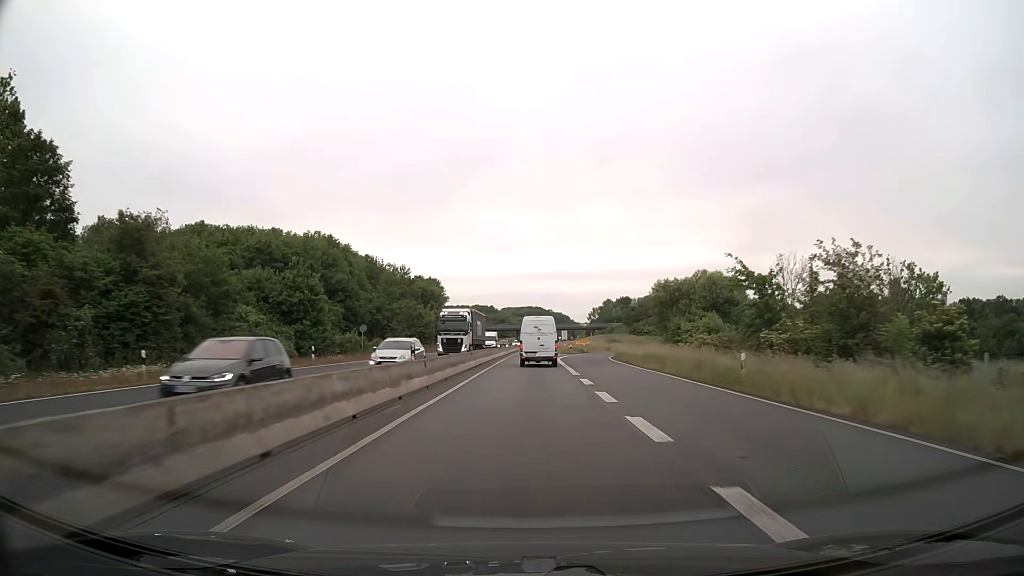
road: trunk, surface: asphalt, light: Day
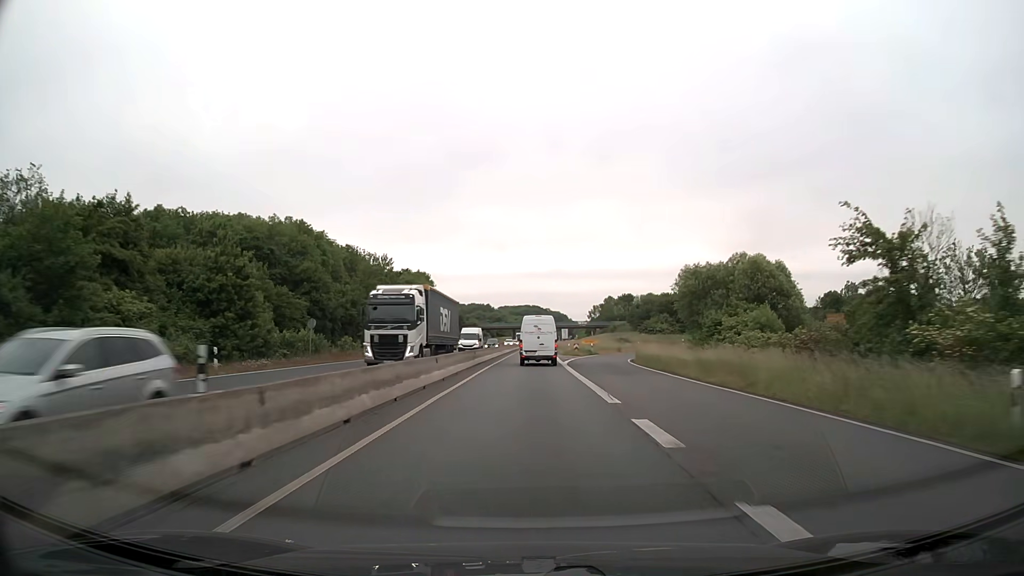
(0.0, +12.8) m; 0°
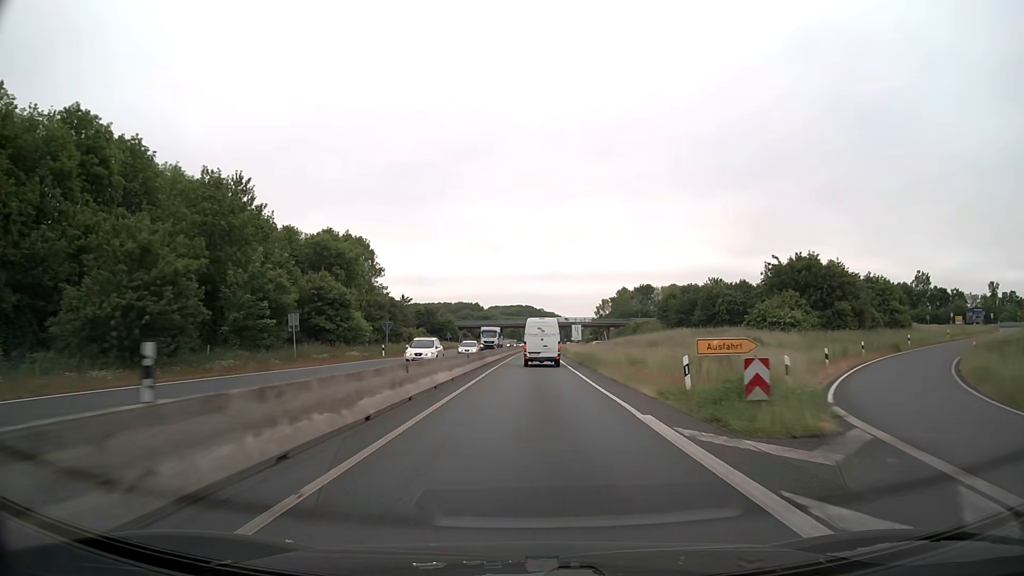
(+0.2, +51.9) m; +1°
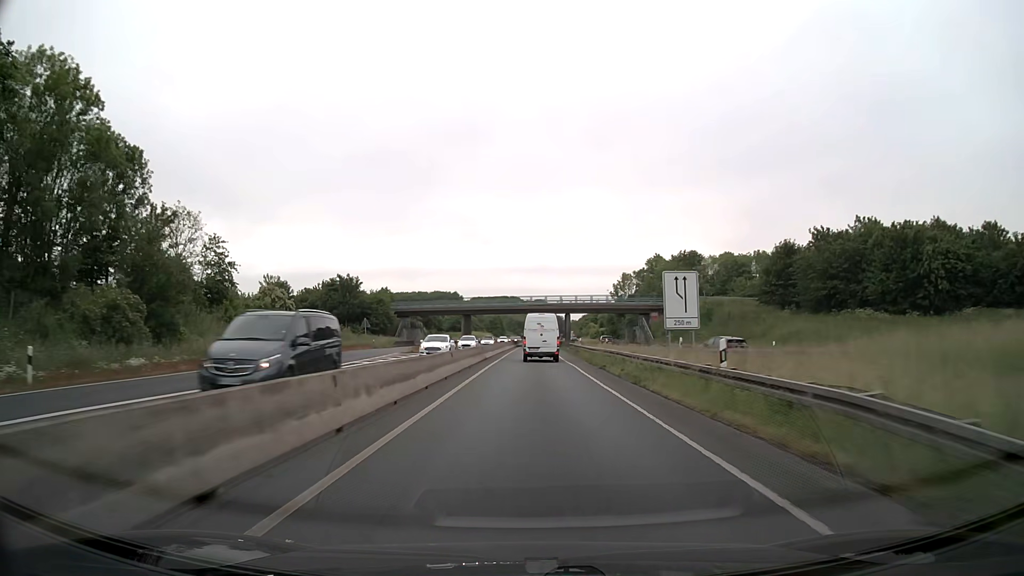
(+0.5, +66.7) m; +1°
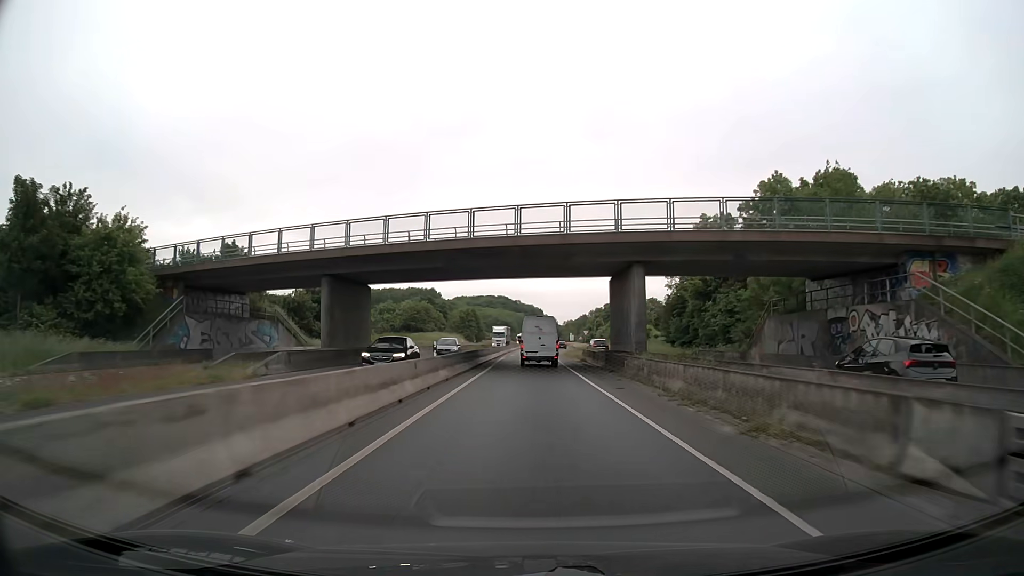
(+0.3, +67.6) m; +1°
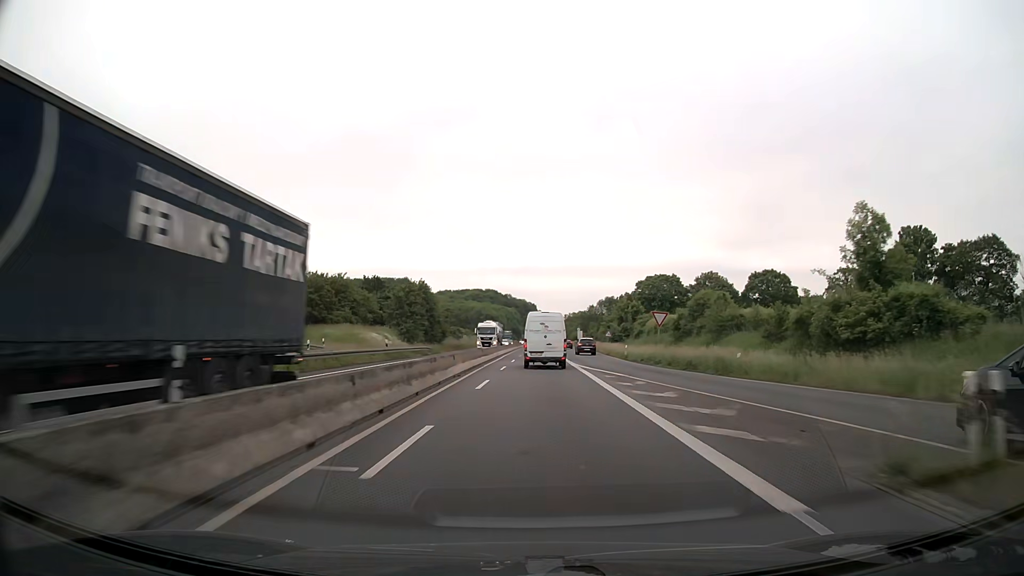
(0.0, +66.3) m; 0°
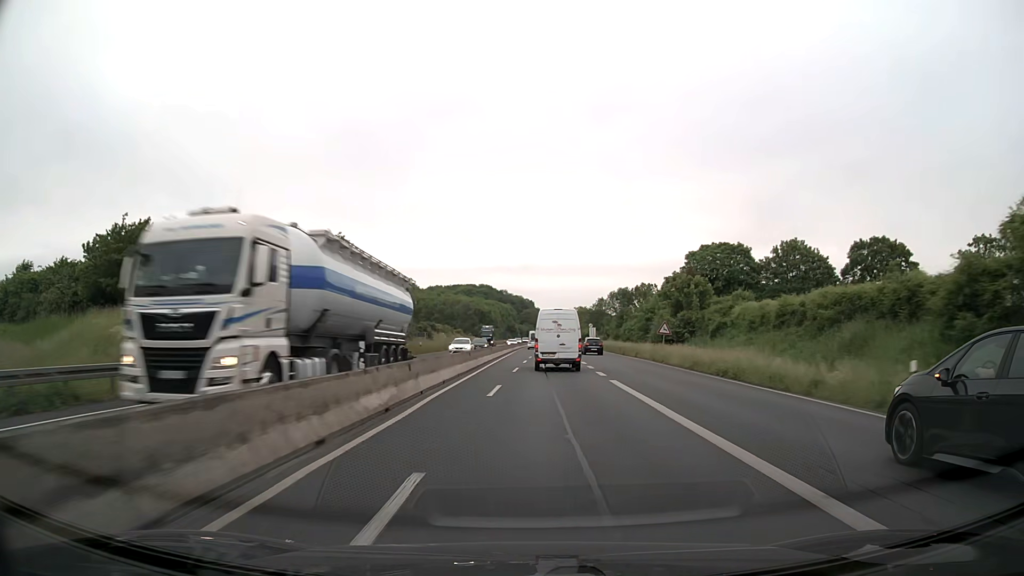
(+0.2, +40.3) m; 0°
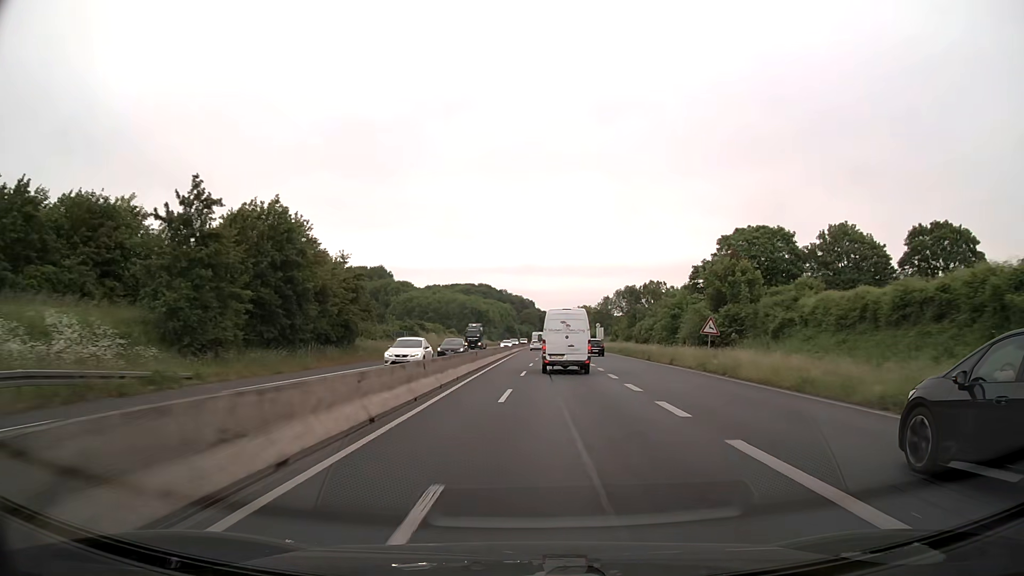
(0.0, +13.7) m; 0°
(0, +10) (0, +20) (0, +30) (0, +40) (0, +50) (+1, +60) (+1, +70) (+1, +80) (+1, +90) (+1, +100) m
